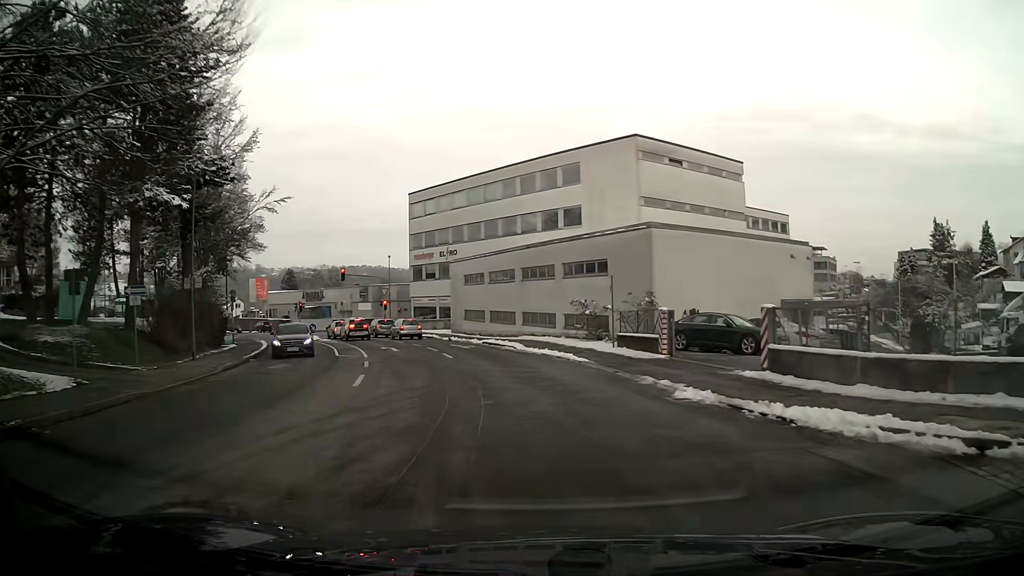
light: Day
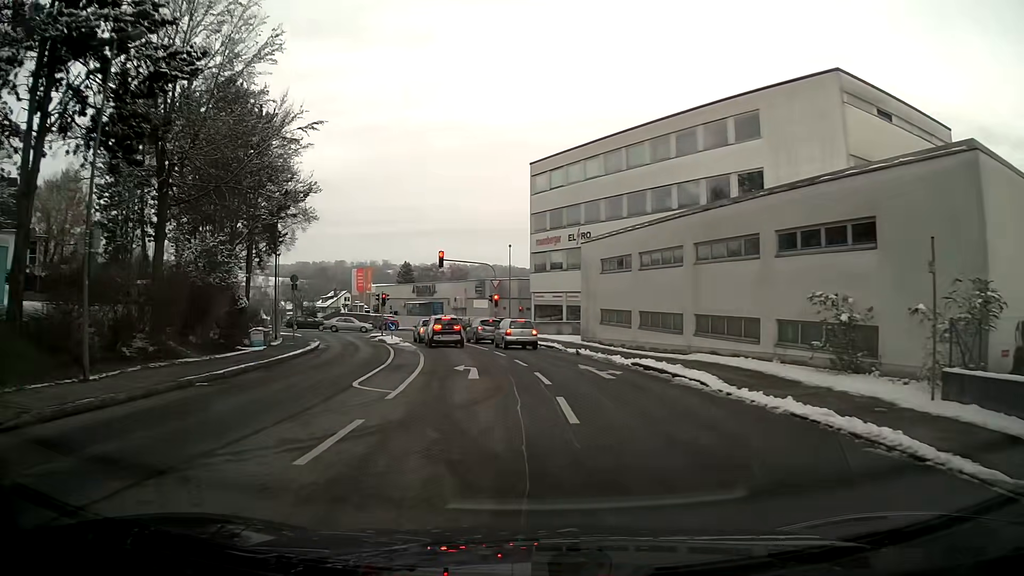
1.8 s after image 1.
(-1.4, +14.1) m; -11°
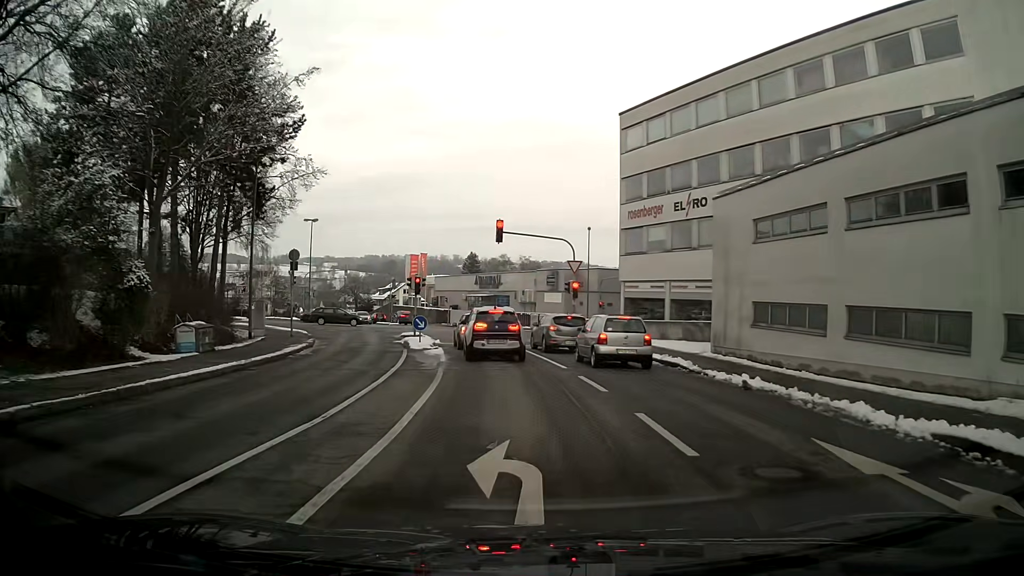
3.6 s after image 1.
(-0.7, +13.2) m; -6°
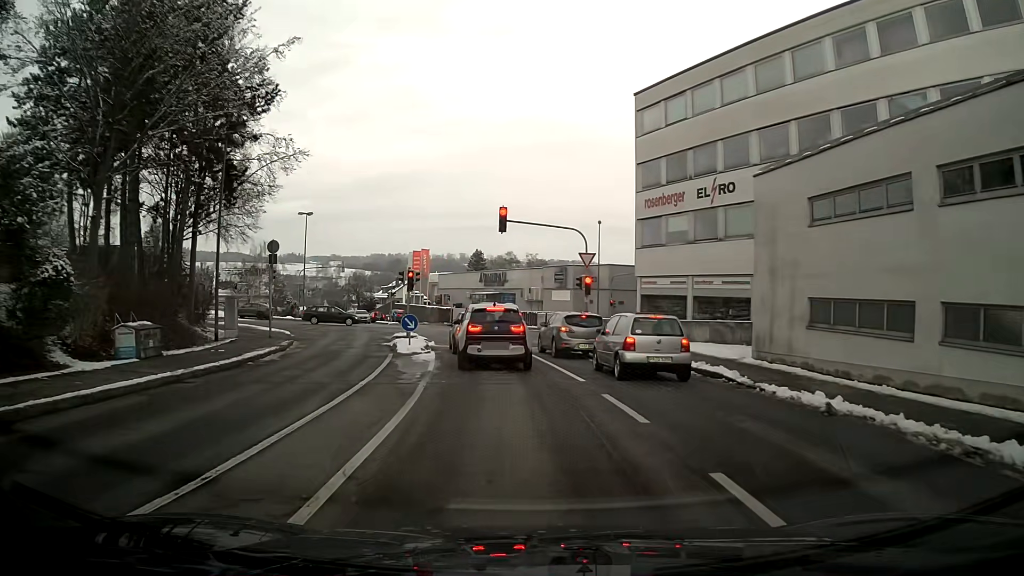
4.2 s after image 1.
(0.0, +3.6) m; -1°
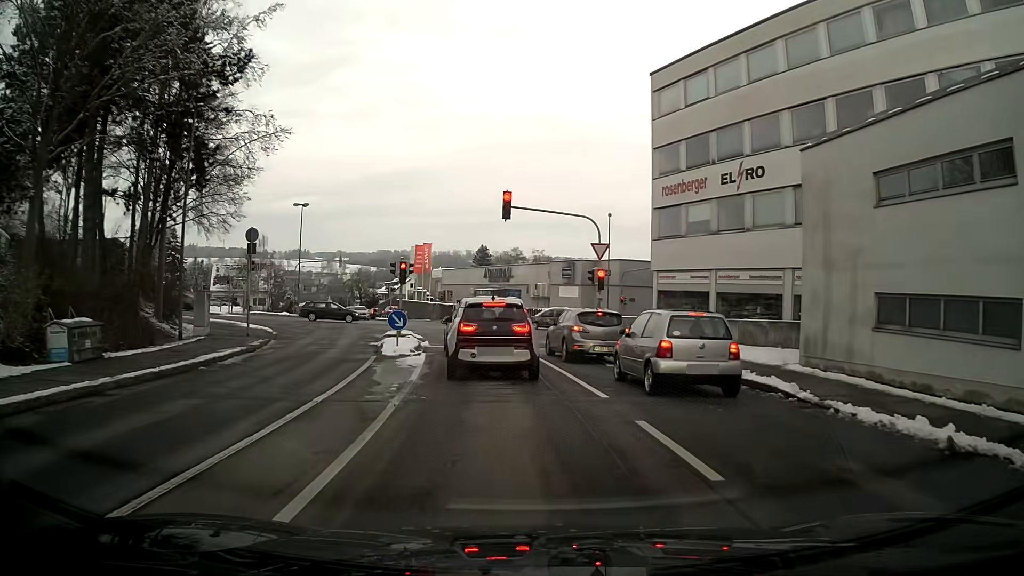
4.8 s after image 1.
(0.0, +3.0) m; -1°
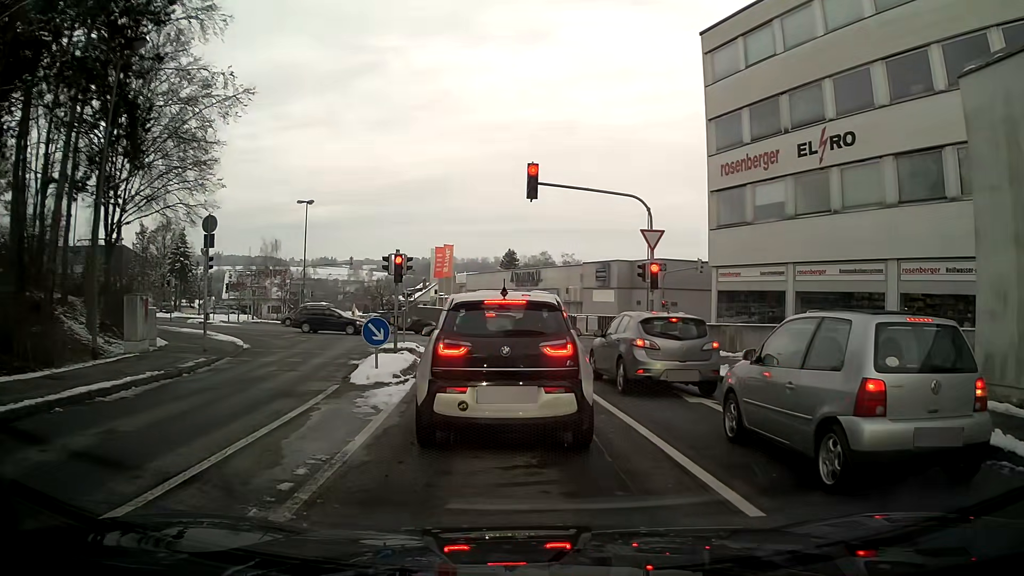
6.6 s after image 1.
(0.0, +5.9) m; -2°
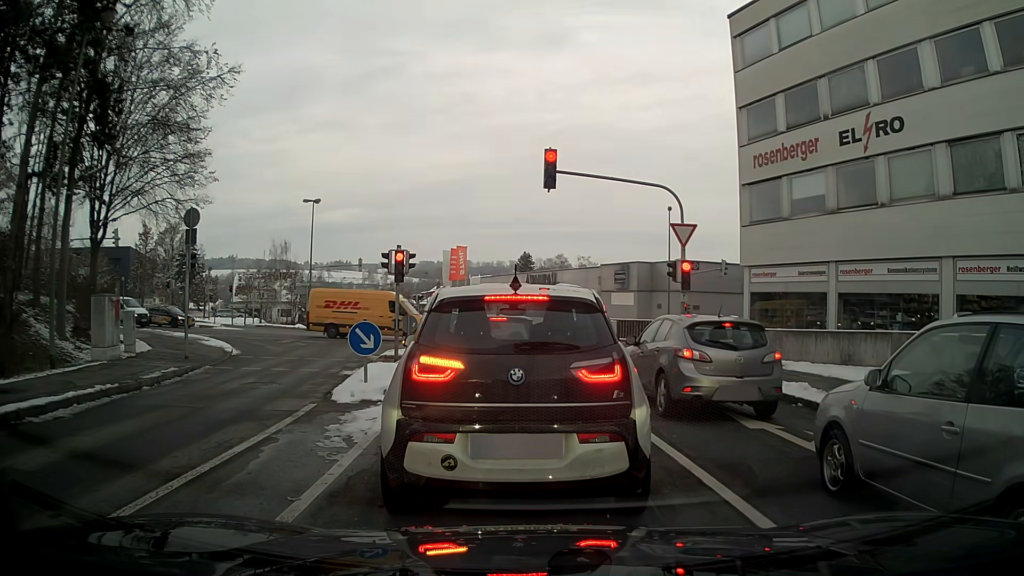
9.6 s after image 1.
(-0.1, +2.2) m; -2°
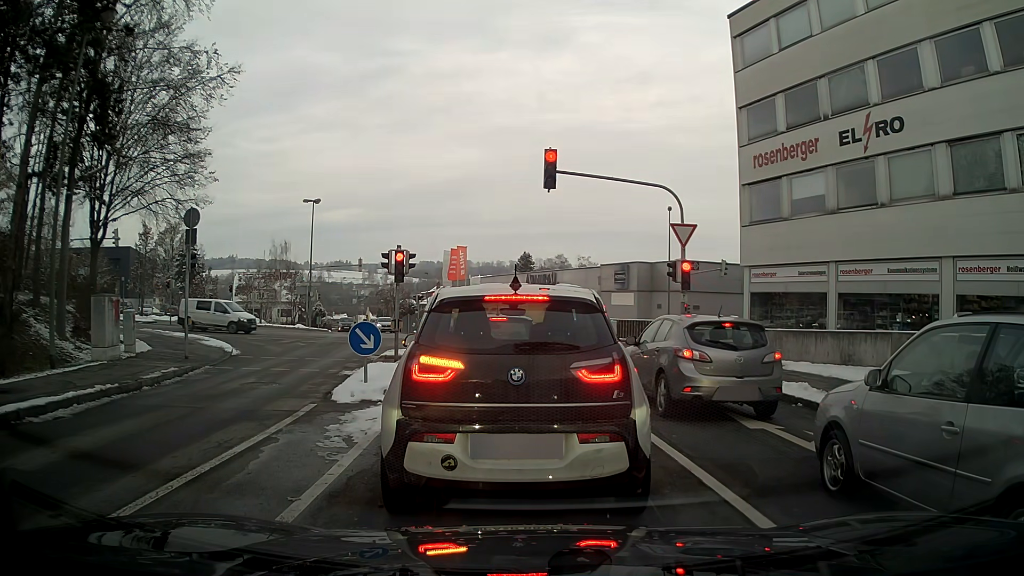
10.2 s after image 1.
(0.0, 0.0) m; 0°
